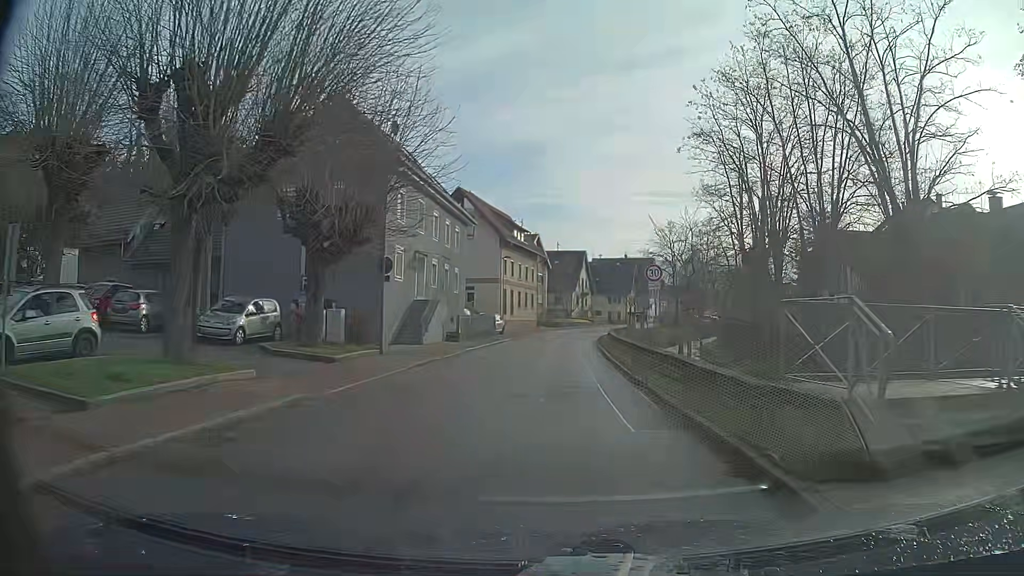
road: secondary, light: Day
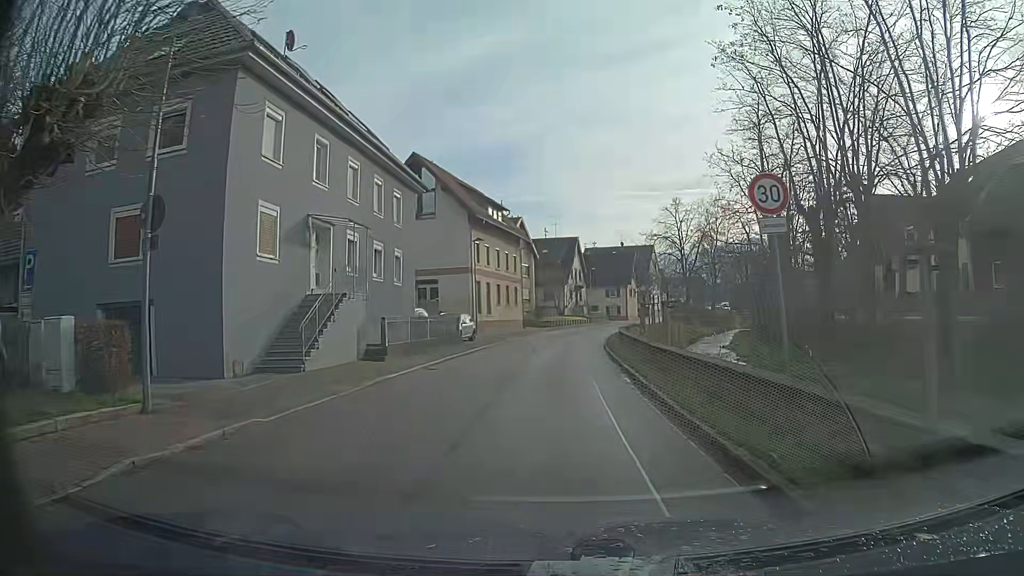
(+0.1, +13.4) m; 0°
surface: asphalt
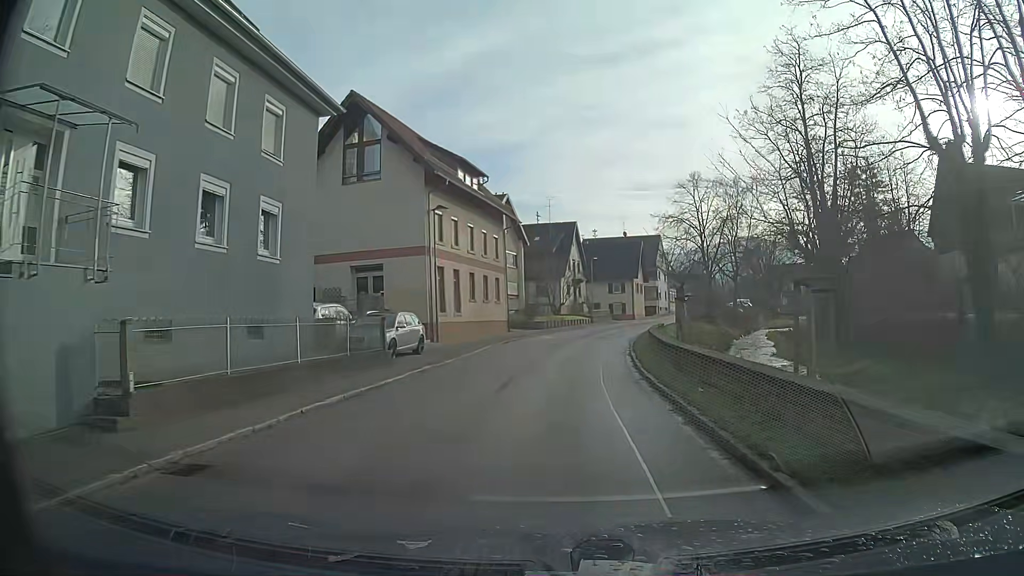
(0.0, +13.3) m; 0°
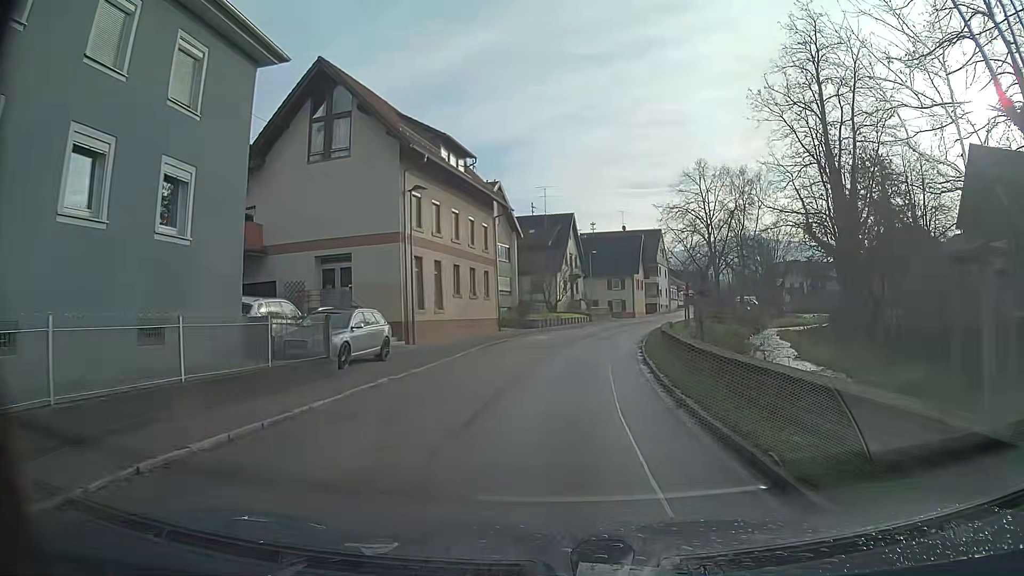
(0.0, +4.5) m; +1°
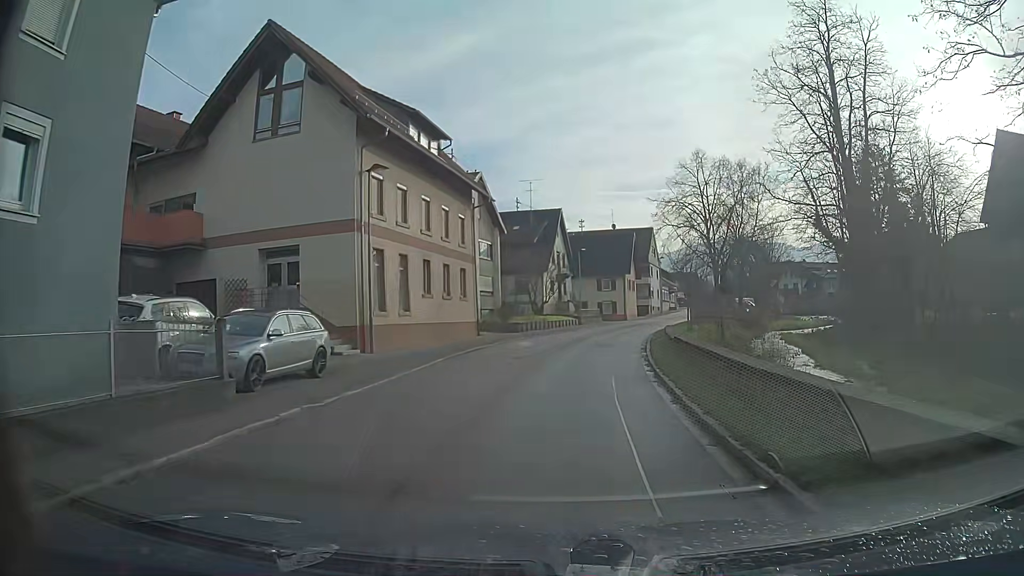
(0.0, +4.5) m; +1°
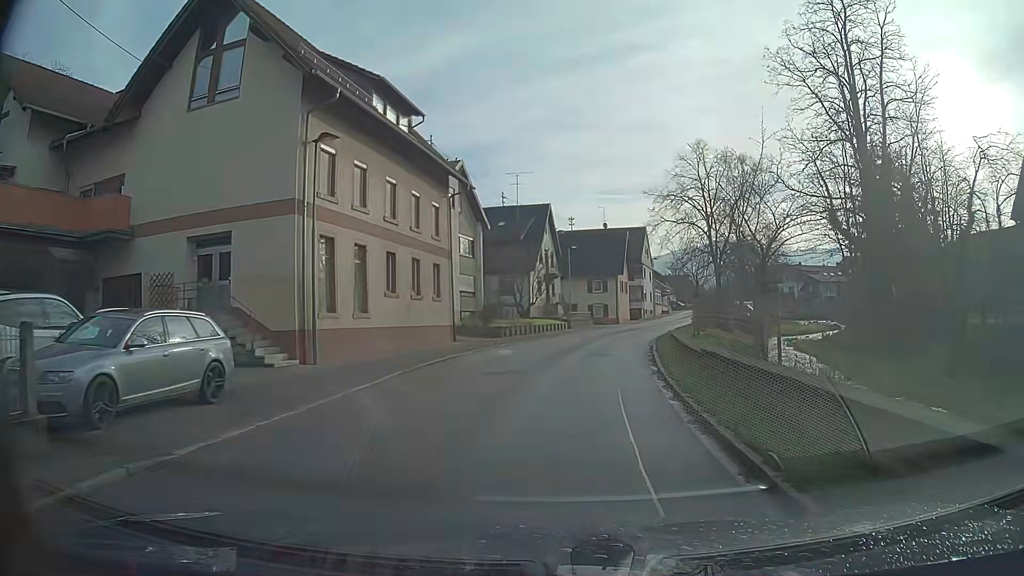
(+0.1, +4.5) m; +1°
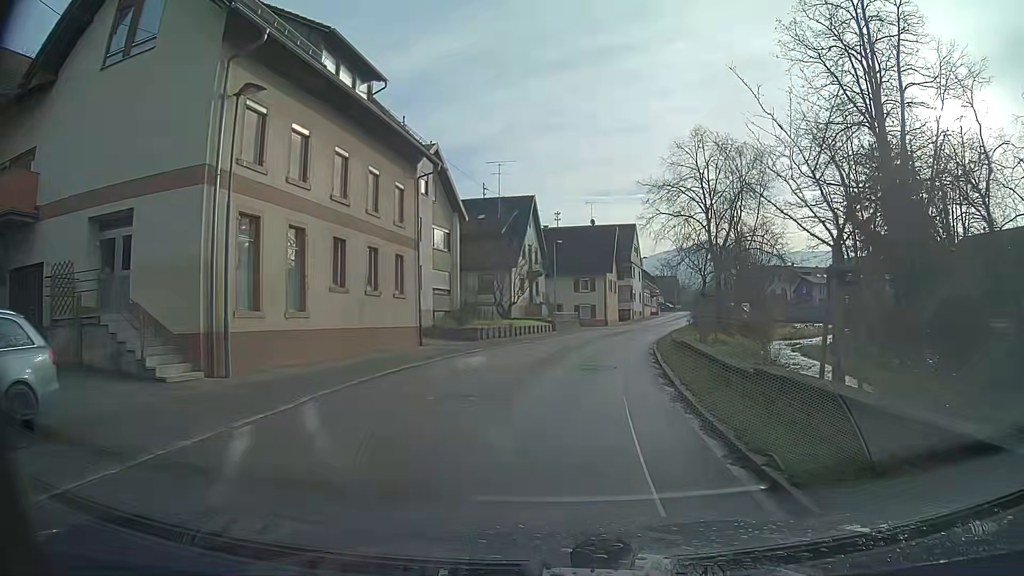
(0.0, +4.4) m; 0°
